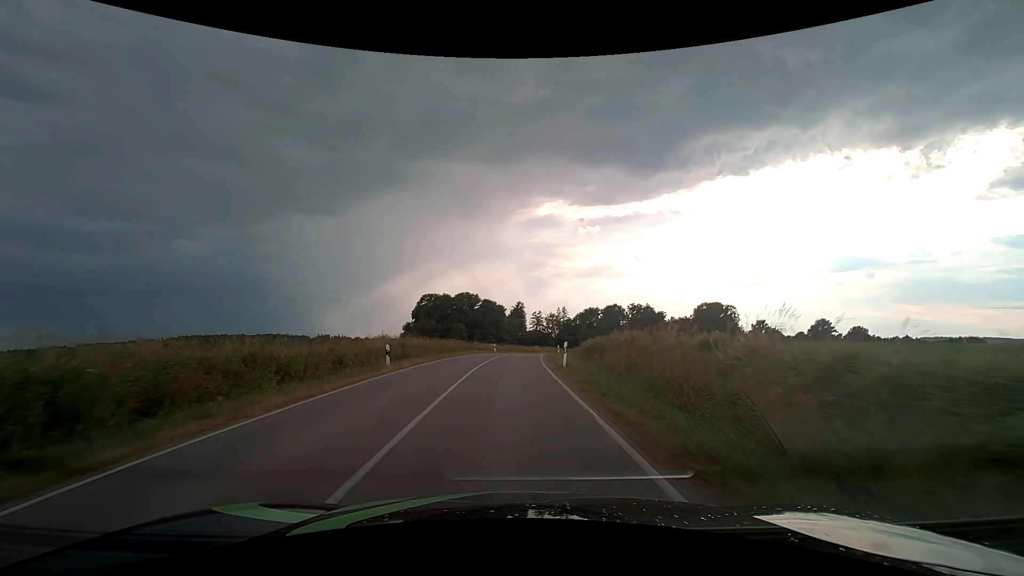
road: tertiary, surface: asphalt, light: Day
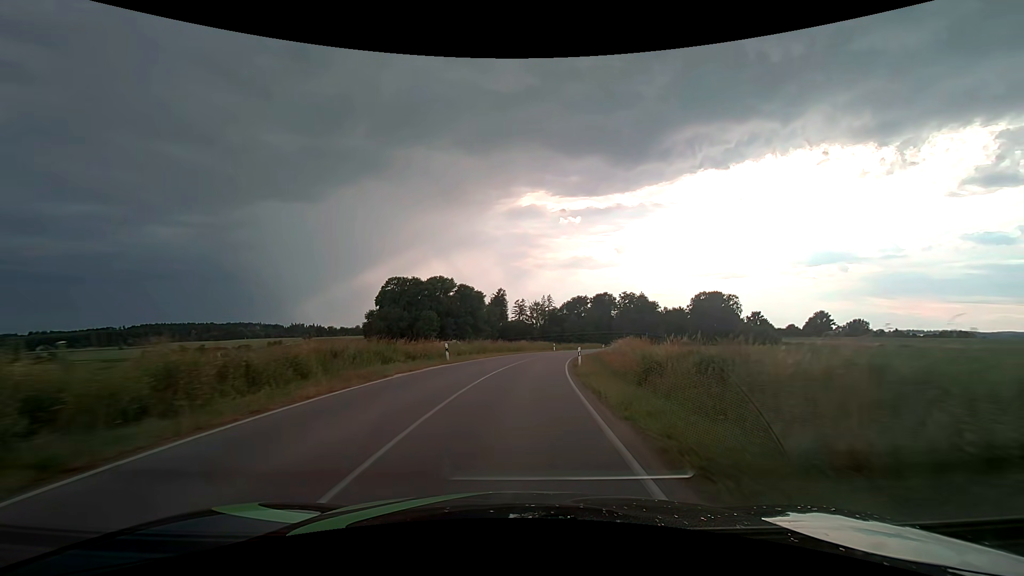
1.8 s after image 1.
(0.0, +28.8) m; +2°
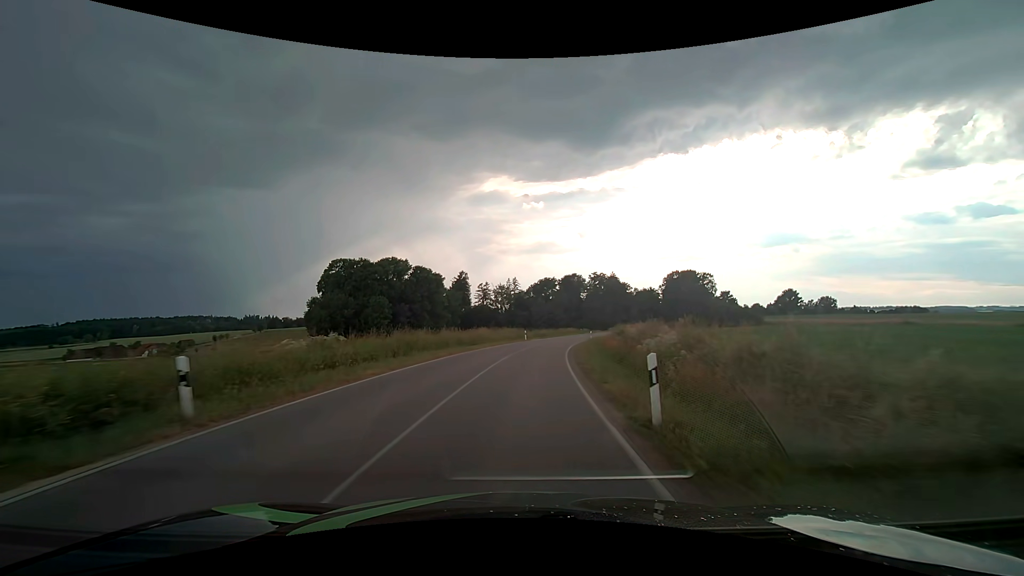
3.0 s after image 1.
(+0.7, +19.1) m; +4°
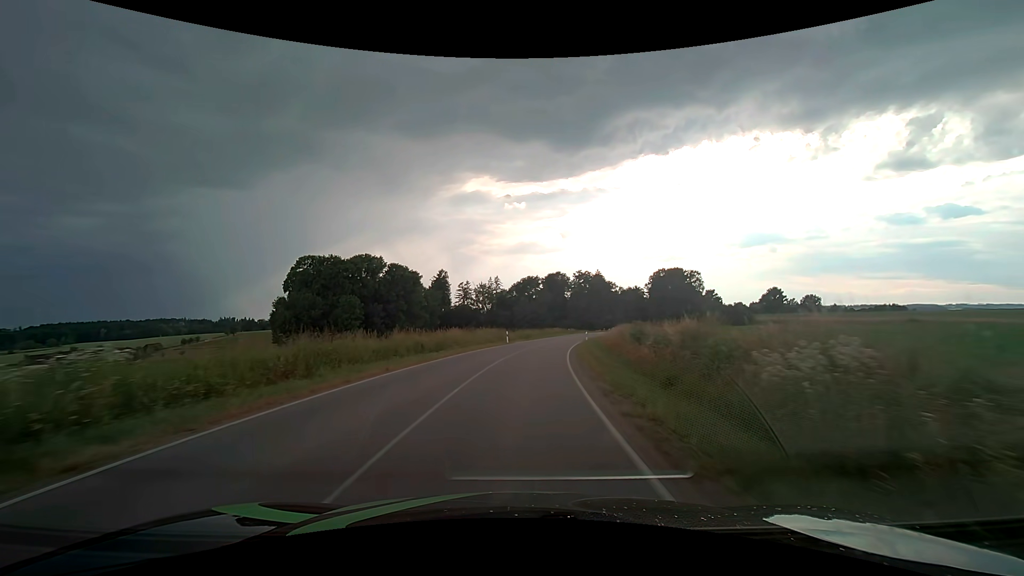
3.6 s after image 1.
(+0.2, +9.6) m; +2°
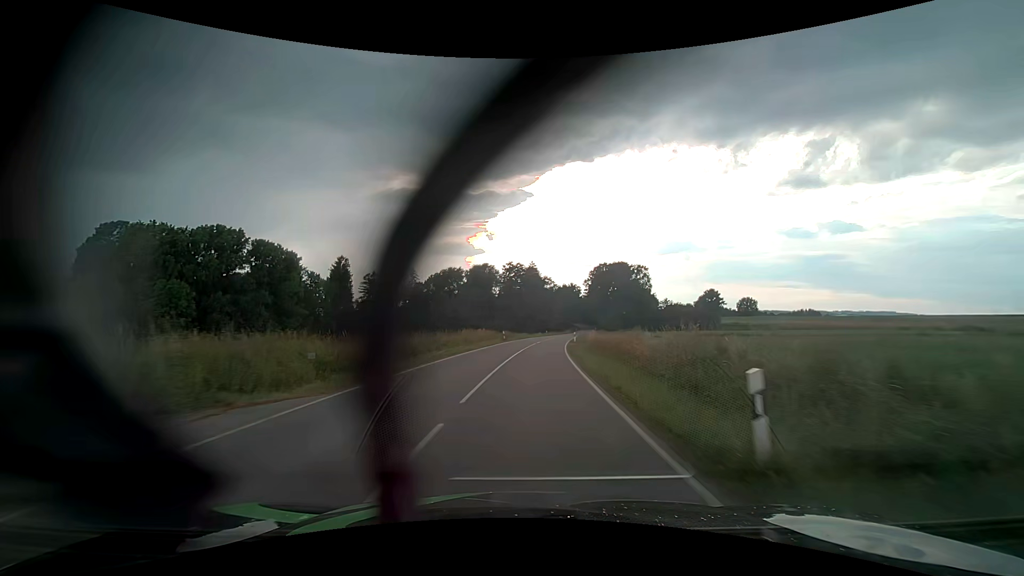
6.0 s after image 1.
(+2.8, +39.7) m; +8°
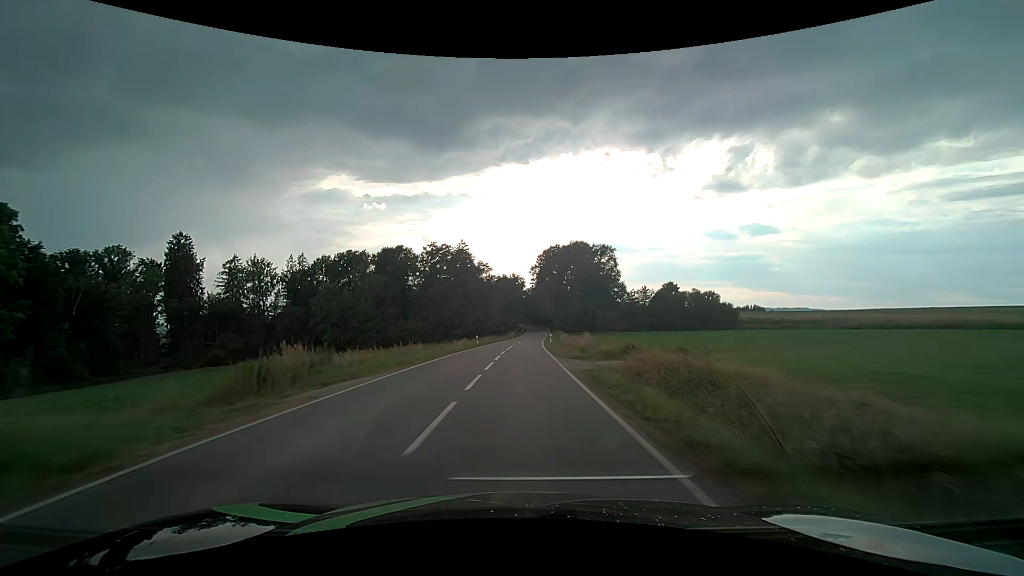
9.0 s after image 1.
(+4.0, +52.6) m; +7°
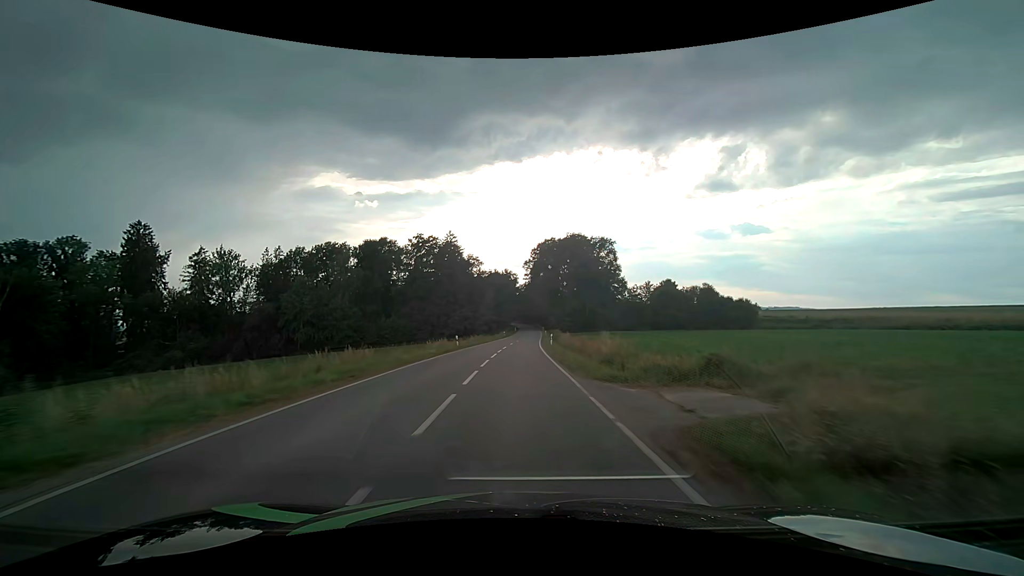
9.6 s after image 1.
(+0.1, +10.9) m; +1°
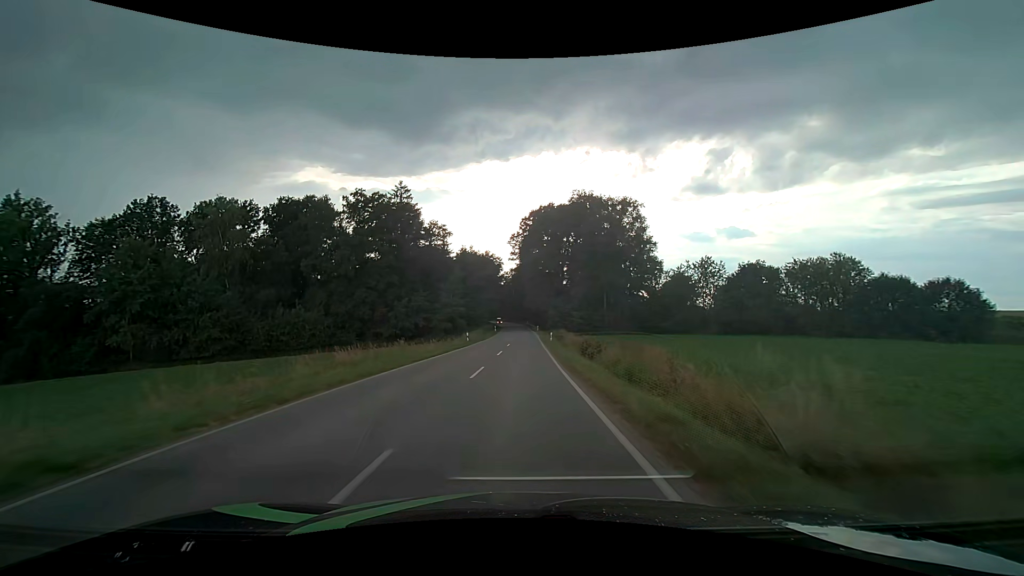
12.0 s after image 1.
(+0.7, +44.5) m; +2°
(0, +10) (0, +20) (0, +30) (+1, +40) (+1, +50) (+1, +60) (+1, +70) (+1, +80) (+1, +90) (+1, +100) m
